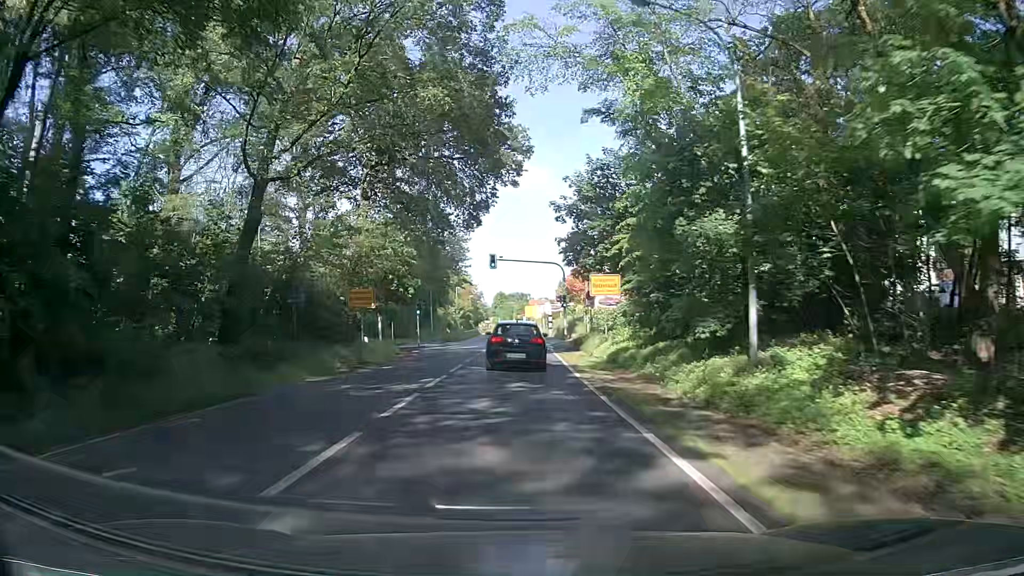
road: secondary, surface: asphalt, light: Day
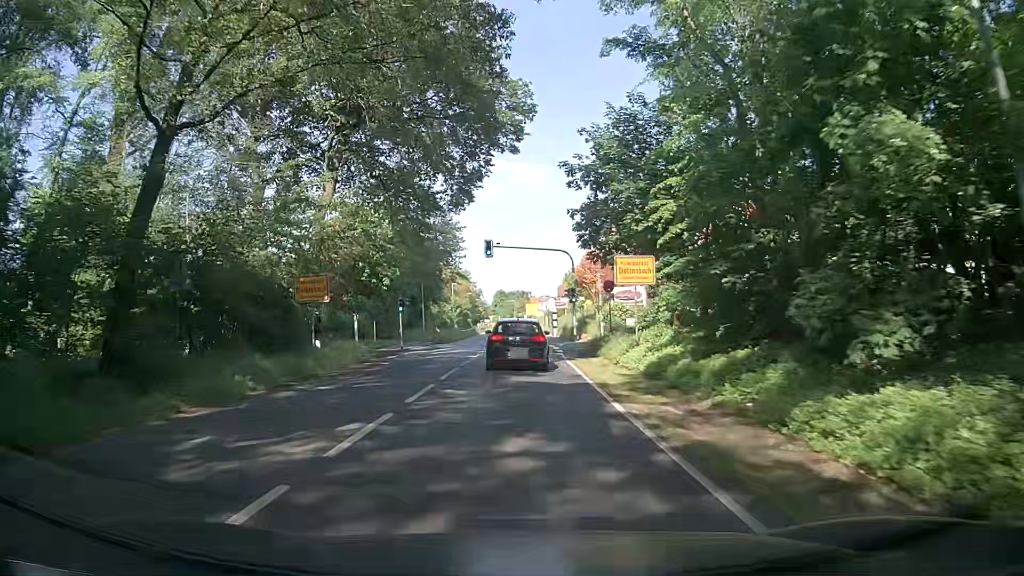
(+0.2, +7.4) m; +2°
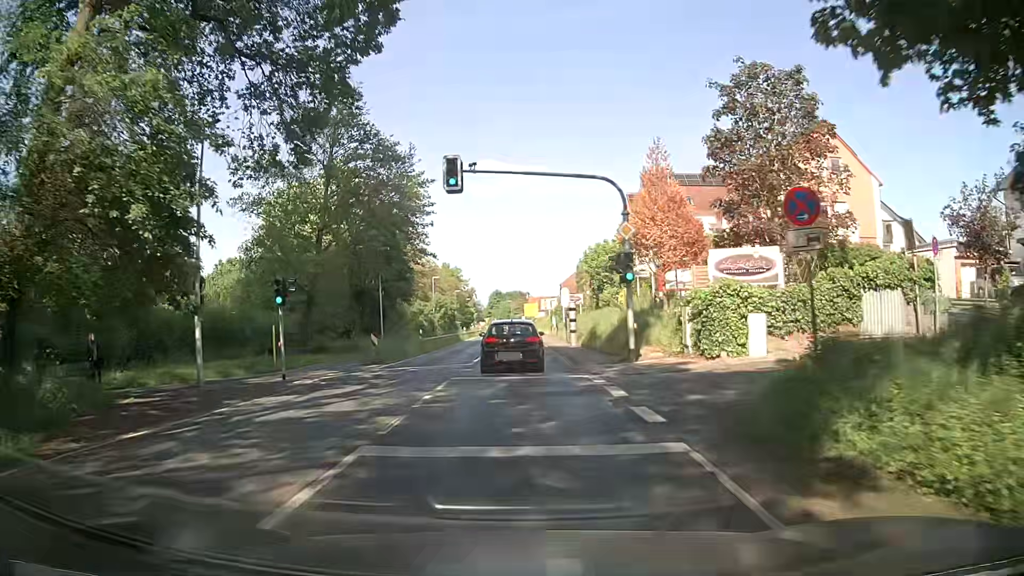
(-0.3, +21.0) m; -1°
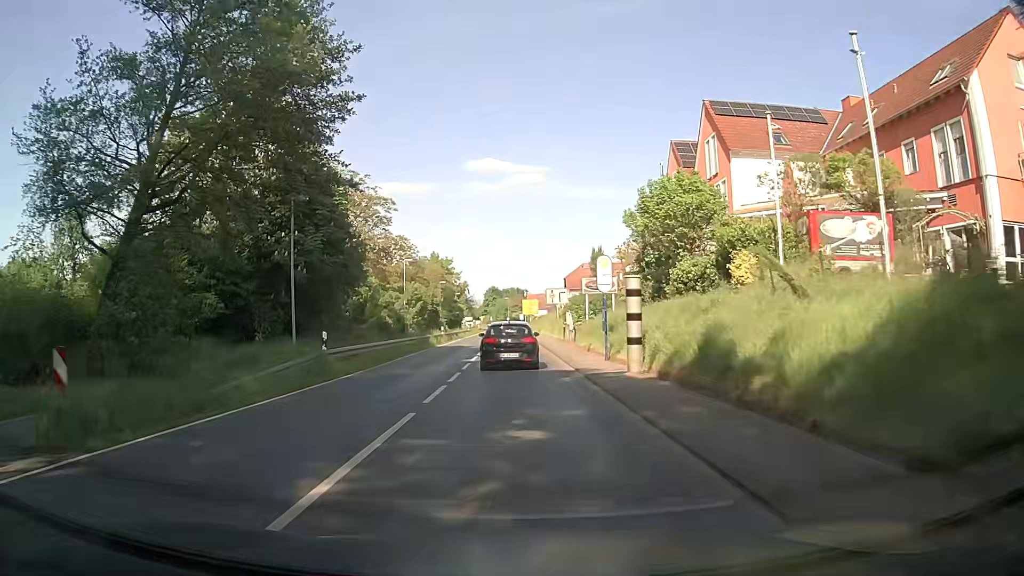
(+0.2, +20.3) m; 0°
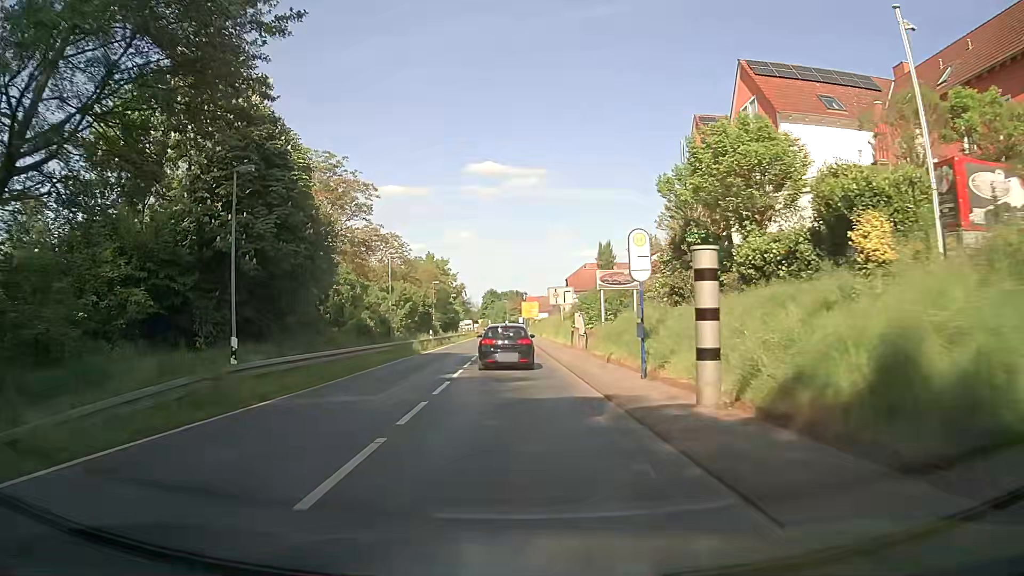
(+0.1, +7.0) m; 0°
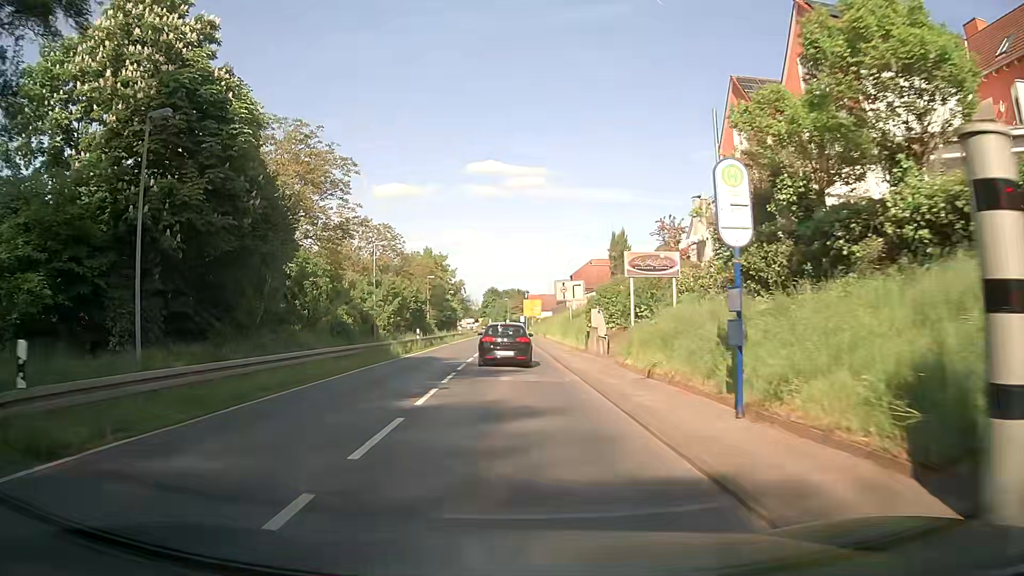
(0.0, +7.1) m; 0°
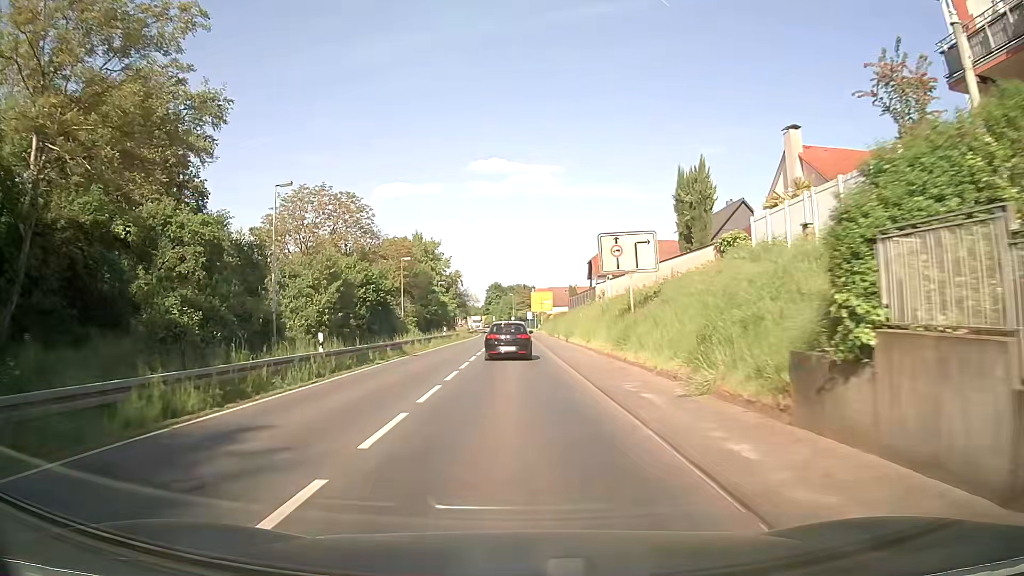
(0.0, +22.4) m; 0°
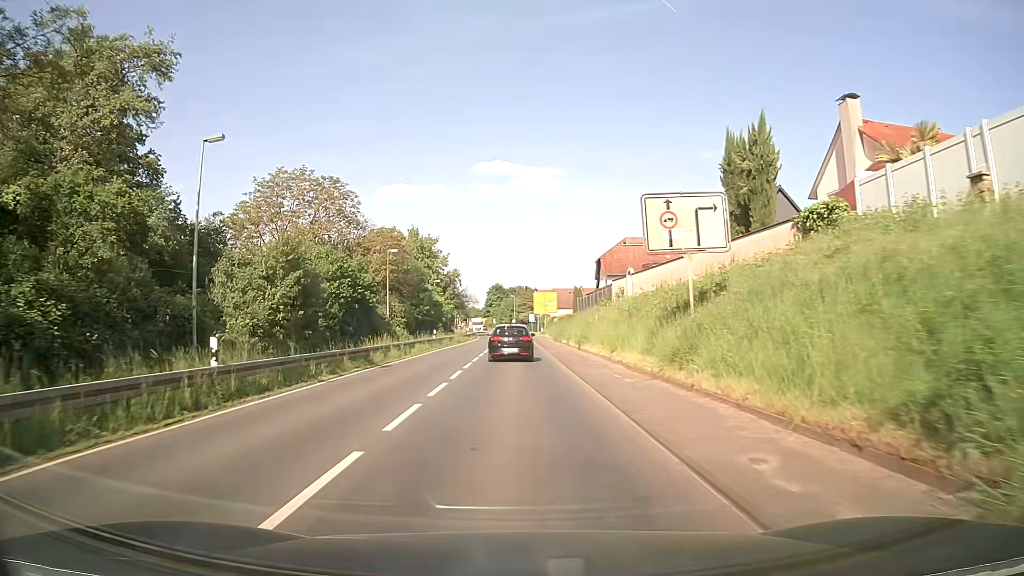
(0.0, +7.7) m; 0°
(0, +10) (0, +20) (0, +30) (0, +40) (0, +50) (0, +60) (0, +70) (0, +80) (-1, +90) (-1, +100) m
